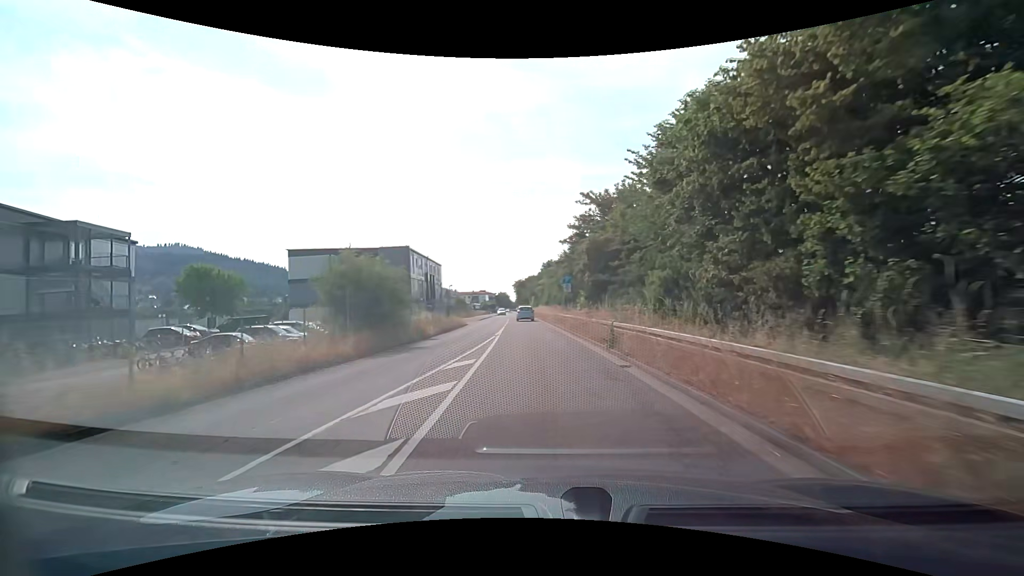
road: tertiary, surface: asphalt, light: Day
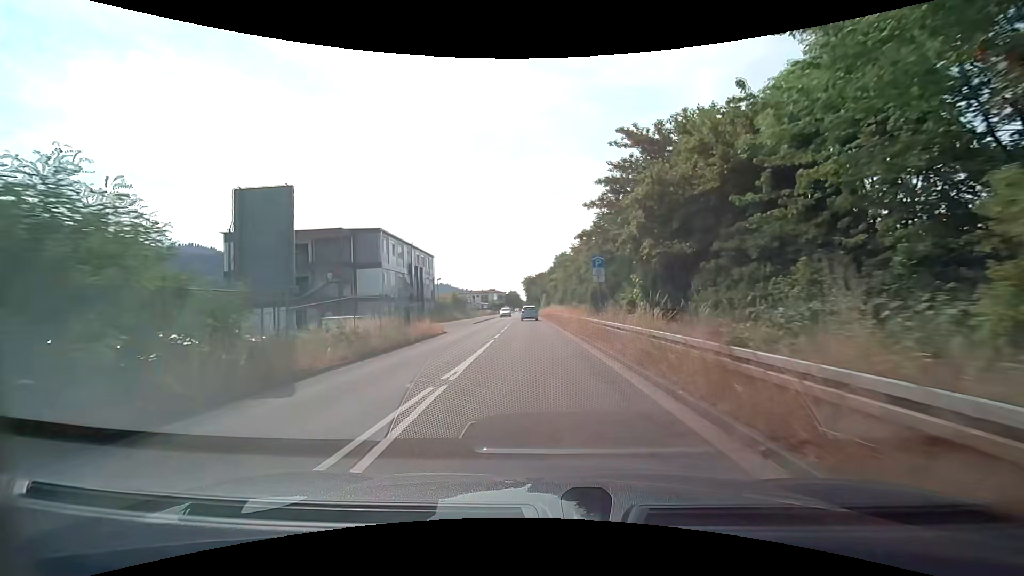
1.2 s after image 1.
(-0.3, +14.7) m; -2°
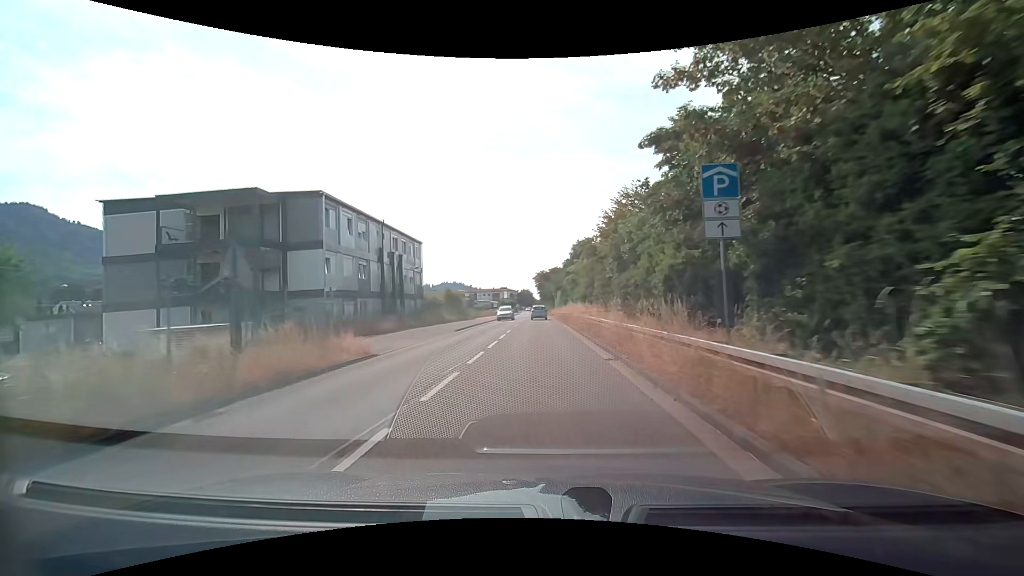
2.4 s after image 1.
(-0.2, +14.7) m; -2°
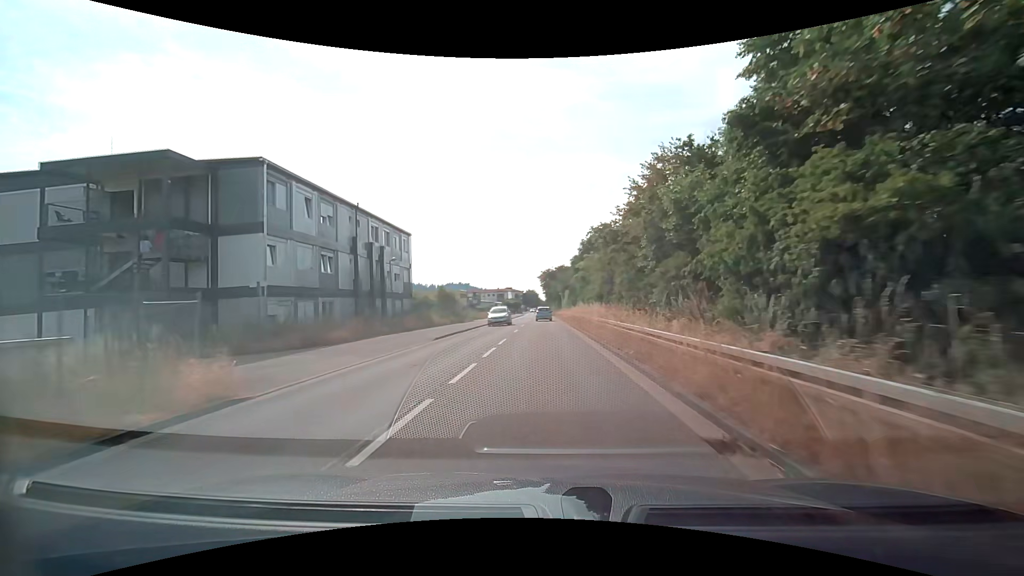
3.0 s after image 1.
(0.0, +7.4) m; -1°
